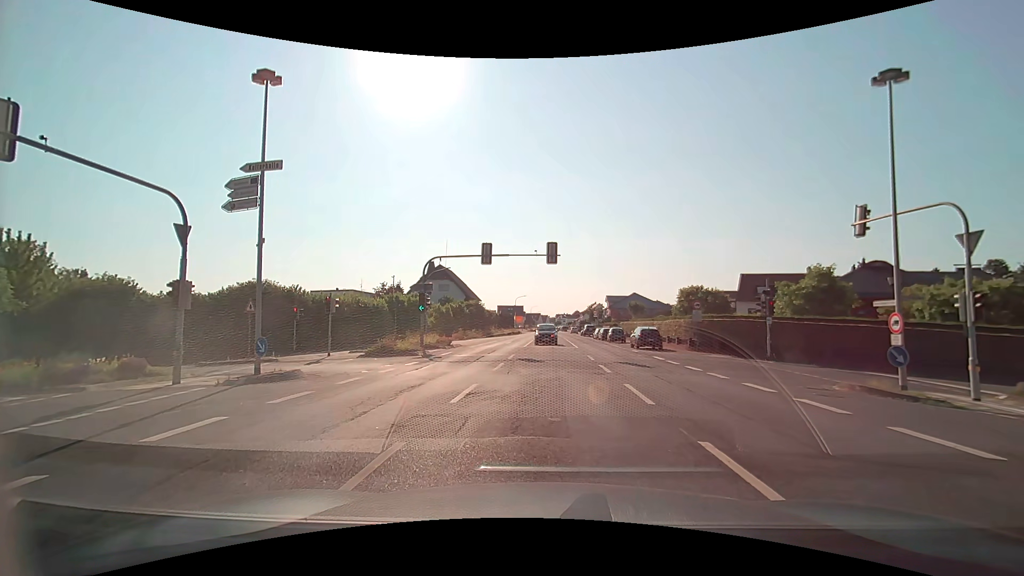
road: primary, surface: asphalt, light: Day
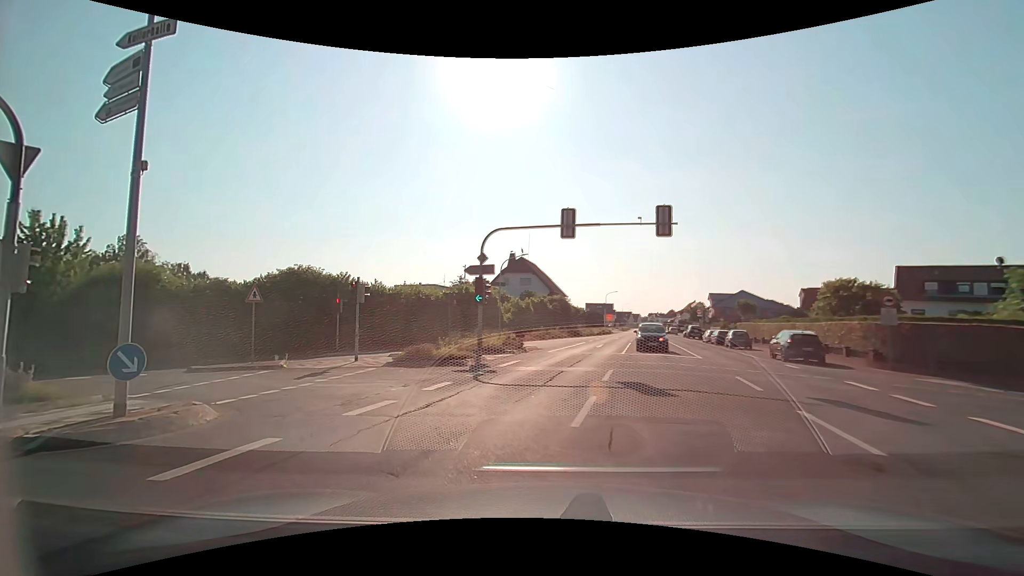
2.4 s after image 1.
(-0.4, +8.9) m; -9°
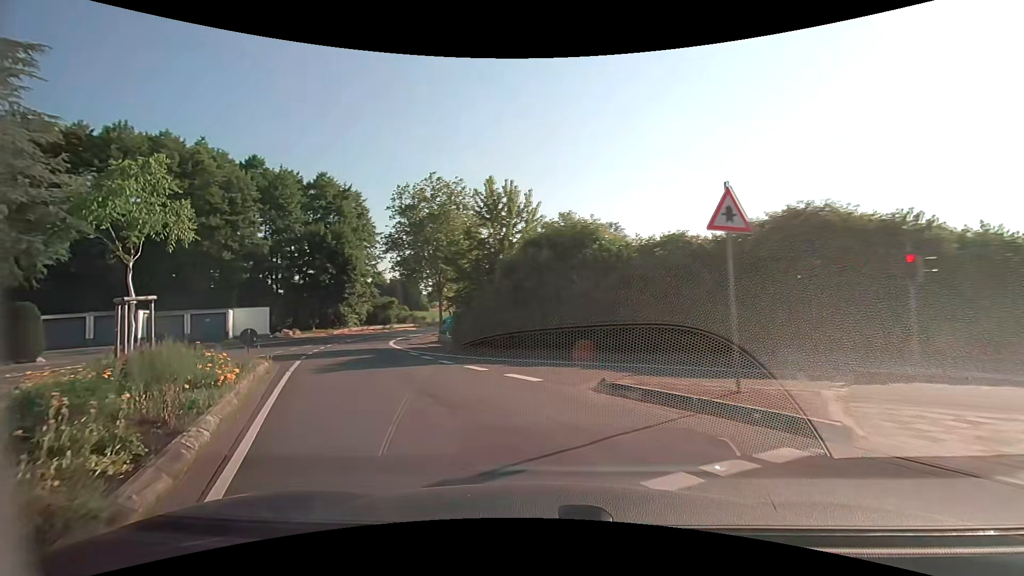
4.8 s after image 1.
(-6.2, +13.4) m; -50°
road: secondary
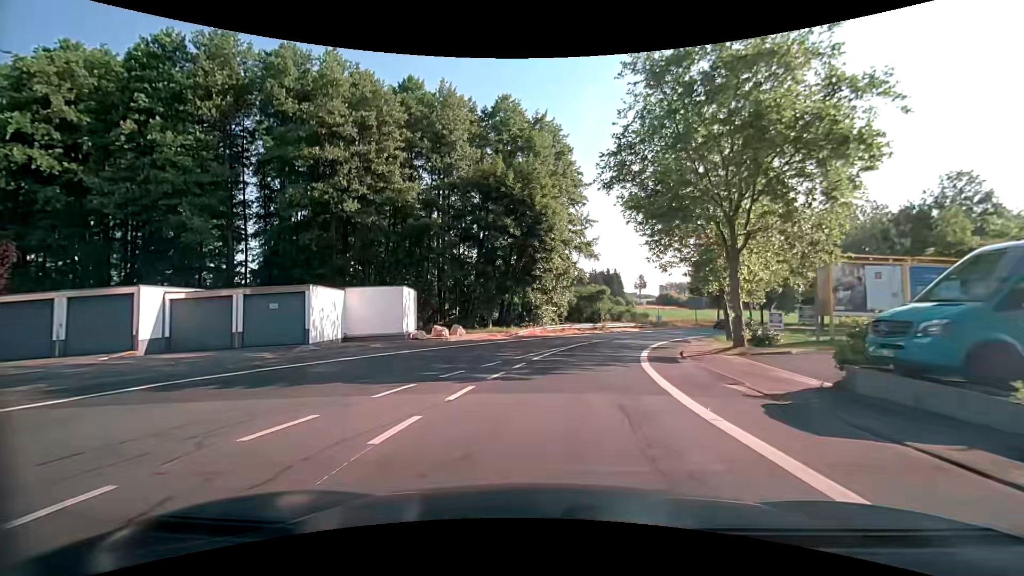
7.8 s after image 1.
(-9.5, +24.7) m; -24°
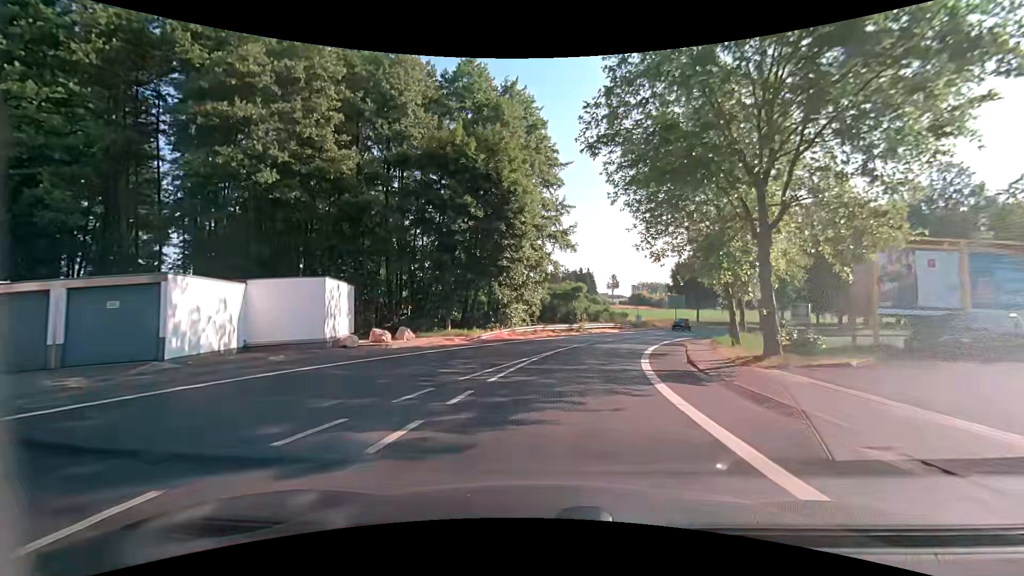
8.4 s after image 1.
(+0.2, +6.3) m; +3°
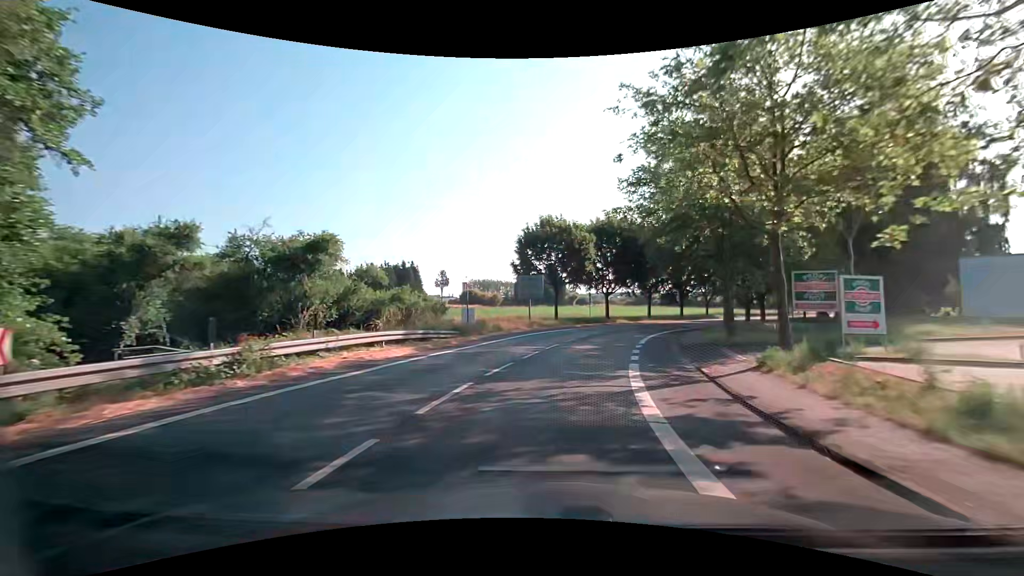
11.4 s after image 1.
(+5.8, +33.8) m; +19°
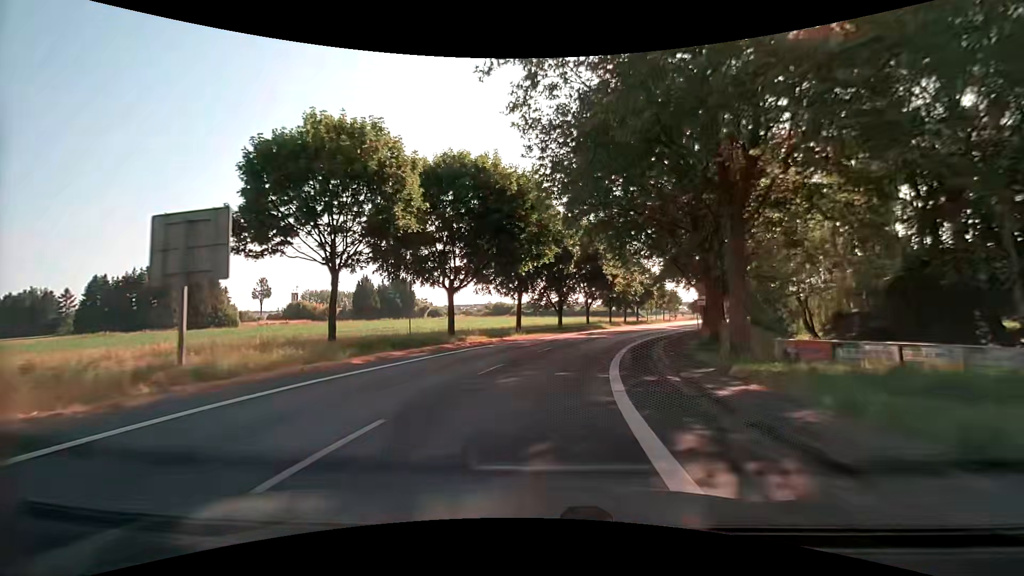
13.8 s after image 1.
(+4.1, +29.4) m; +16°
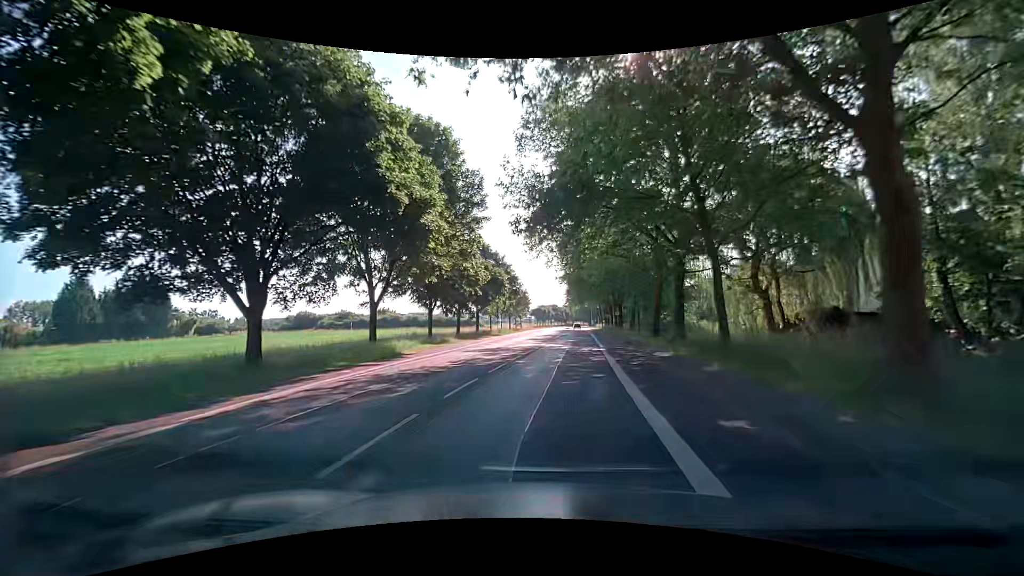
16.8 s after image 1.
(+5.9, +38.6) m; +18°
(0, +10) (+1, +20) (+2, +30) (+3, +40) (+3, +50) (+4, +60) (+5, +70) (+6, +80) (+7, +90) (+7, +100) m
